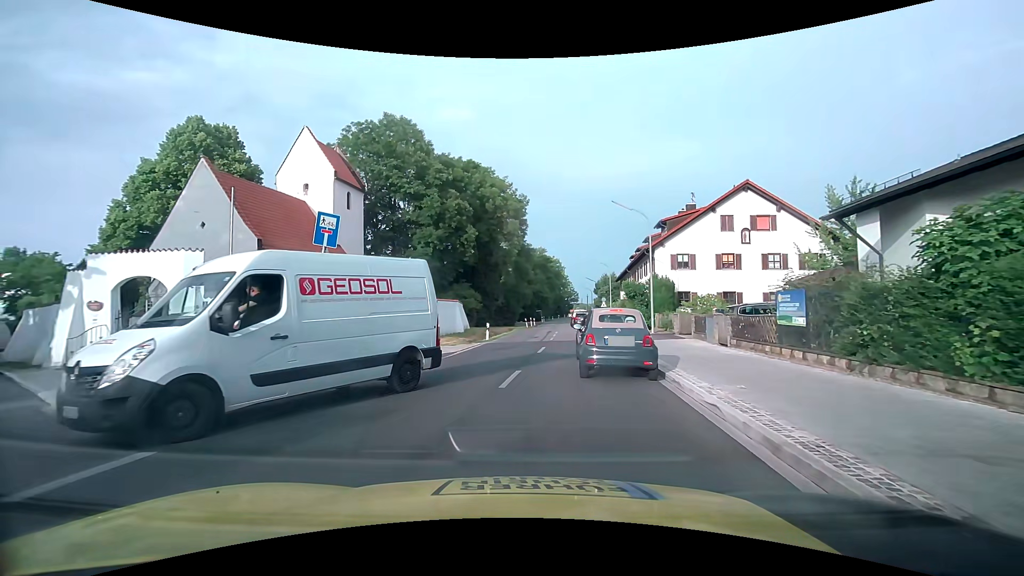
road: tertiary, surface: asphalt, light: Day
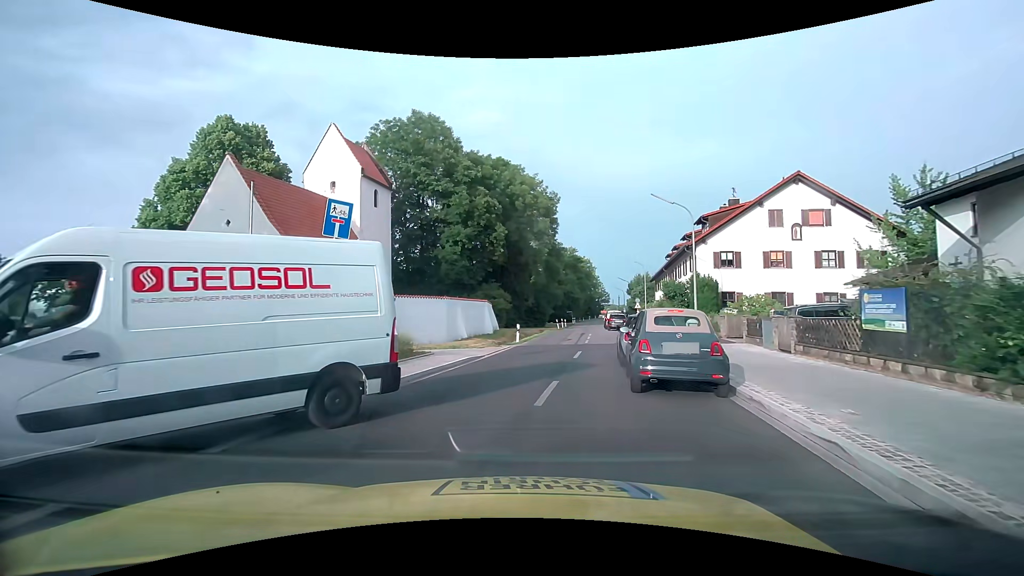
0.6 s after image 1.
(0.0, +1.7) m; -4°
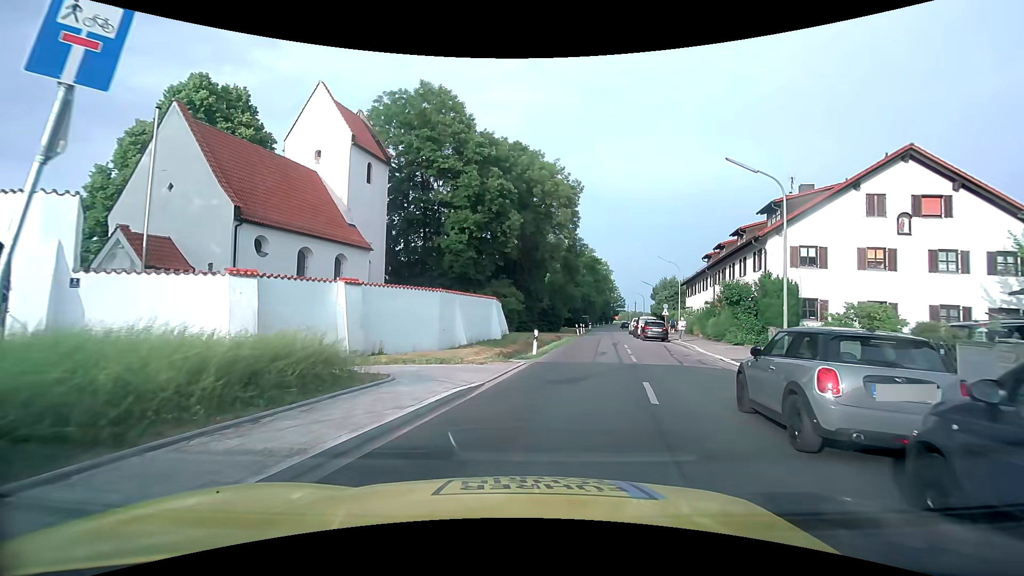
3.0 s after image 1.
(-0.3, +7.9) m; -1°
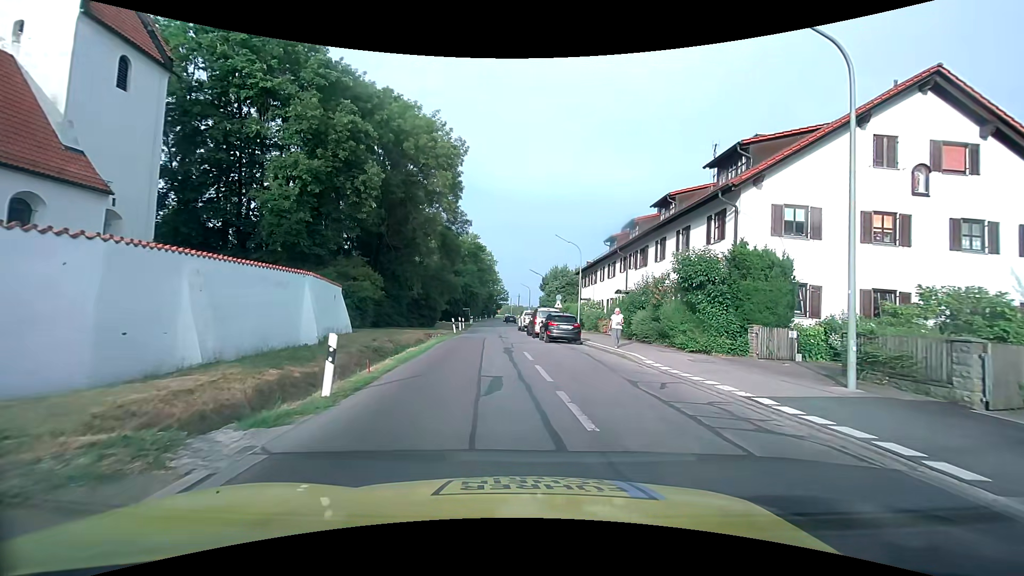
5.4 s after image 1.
(+1.3, +11.8) m; +14°
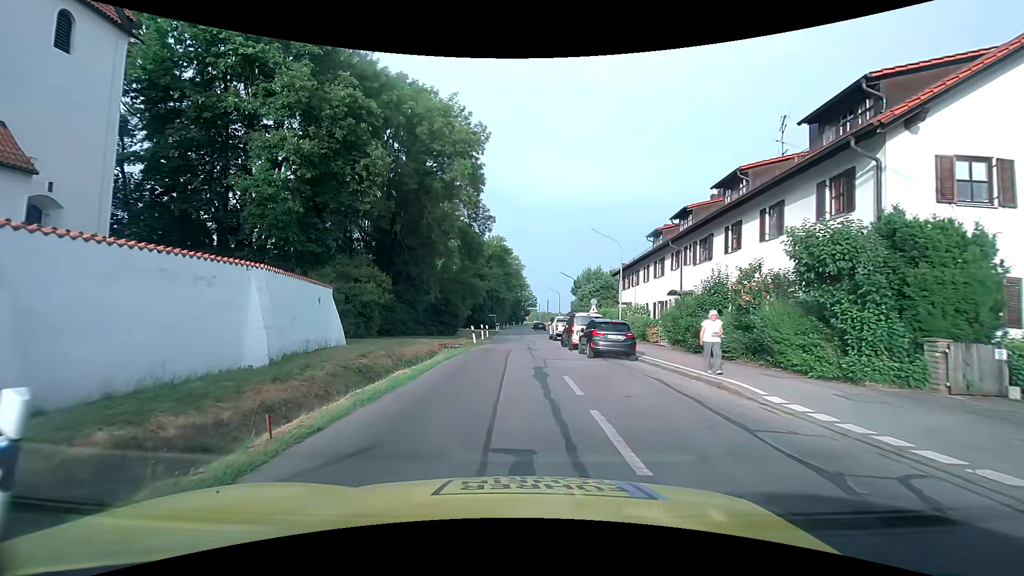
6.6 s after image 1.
(-0.1, +5.7) m; -3°
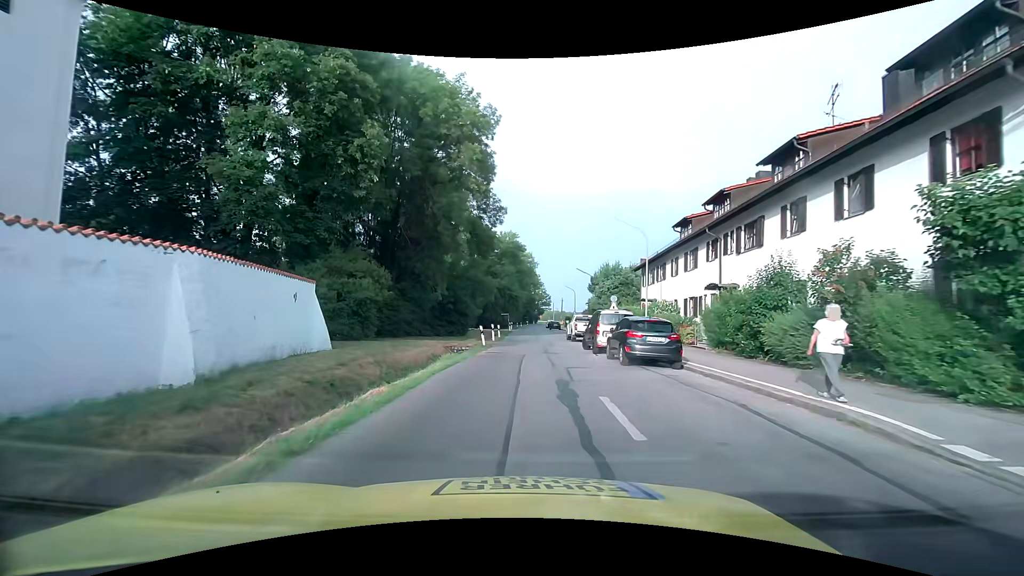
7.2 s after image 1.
(-0.1, +3.6) m; -2°
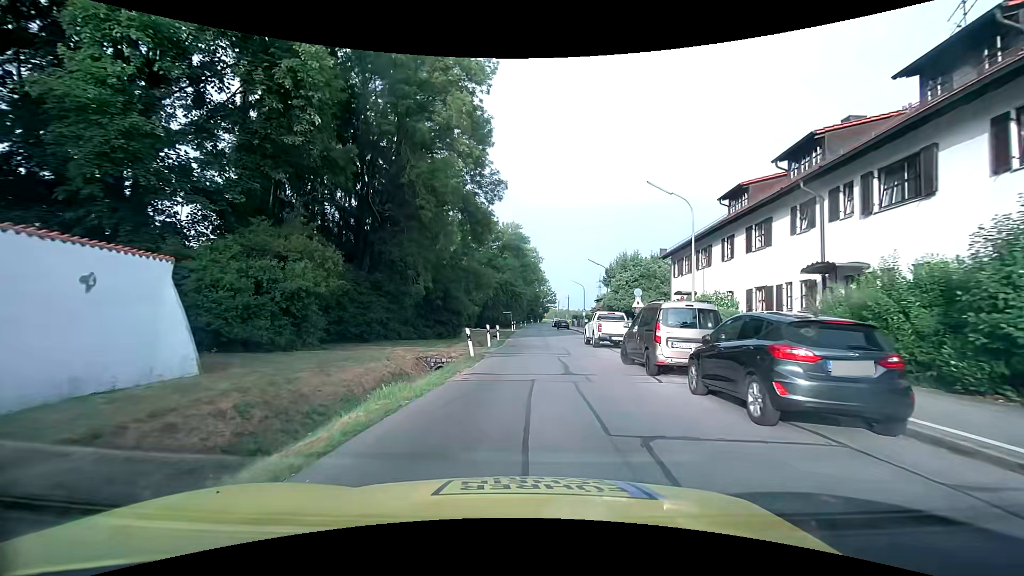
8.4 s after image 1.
(-0.1, +8.2) m; -1°
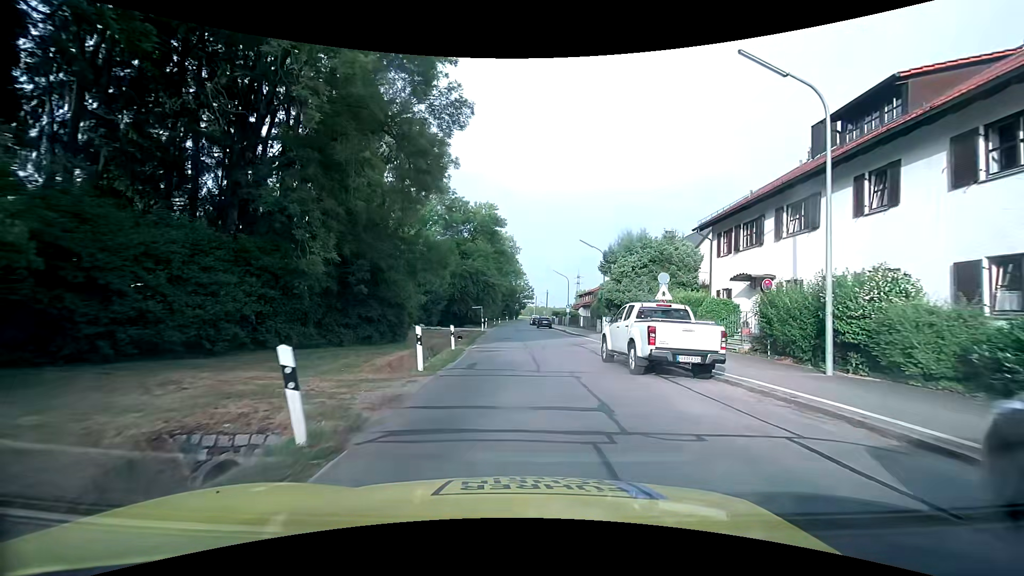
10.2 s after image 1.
(+0.1, +12.6) m; +4°
